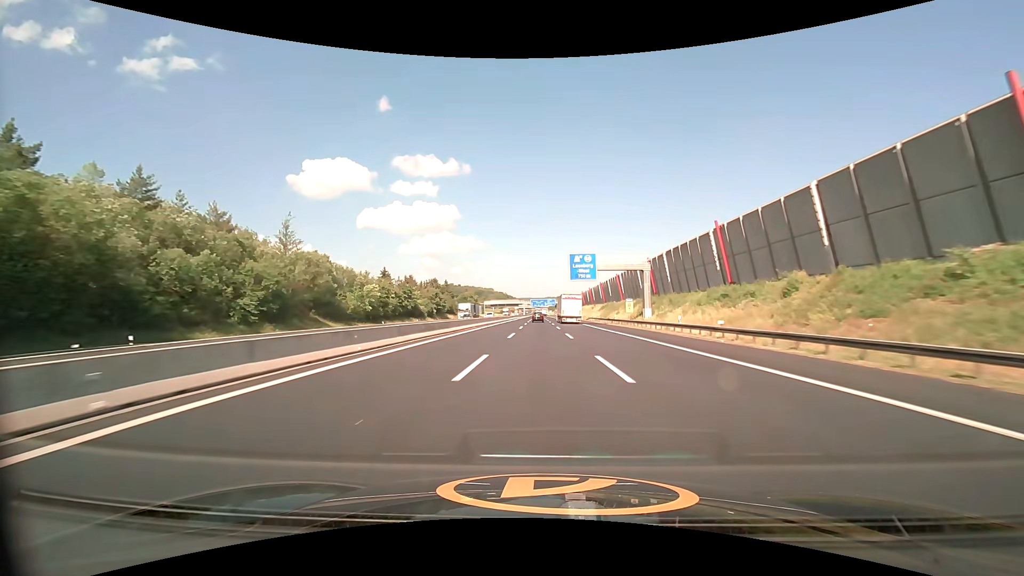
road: motorway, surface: asphalt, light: Day
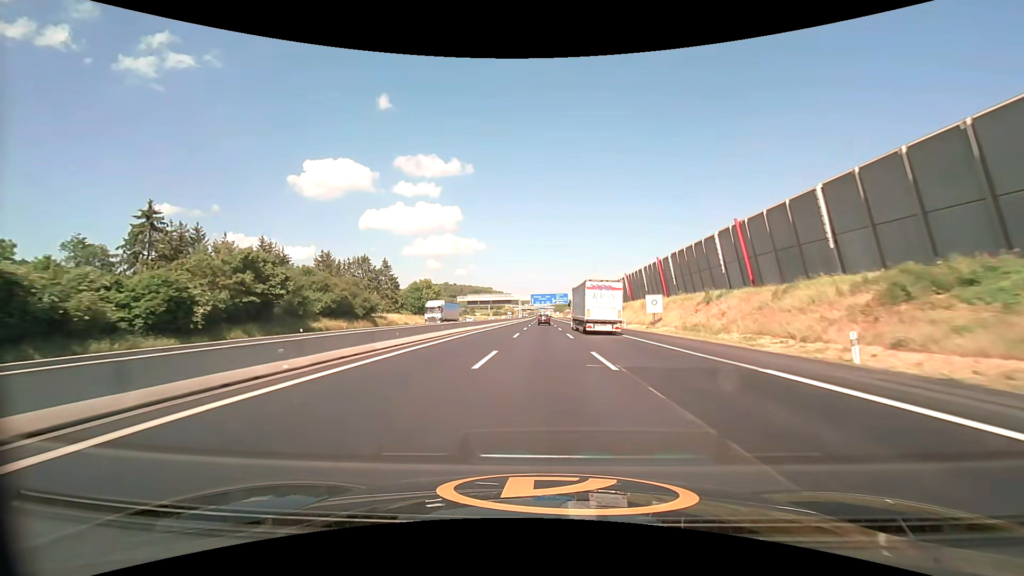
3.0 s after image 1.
(-0.6, +99.6) m; 0°
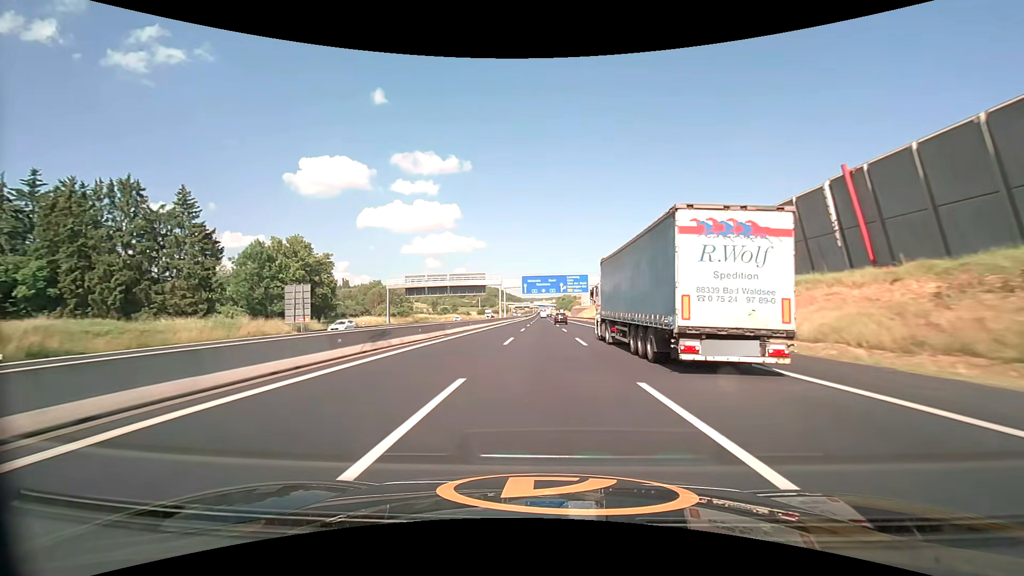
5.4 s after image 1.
(0.0, +80.2) m; 0°
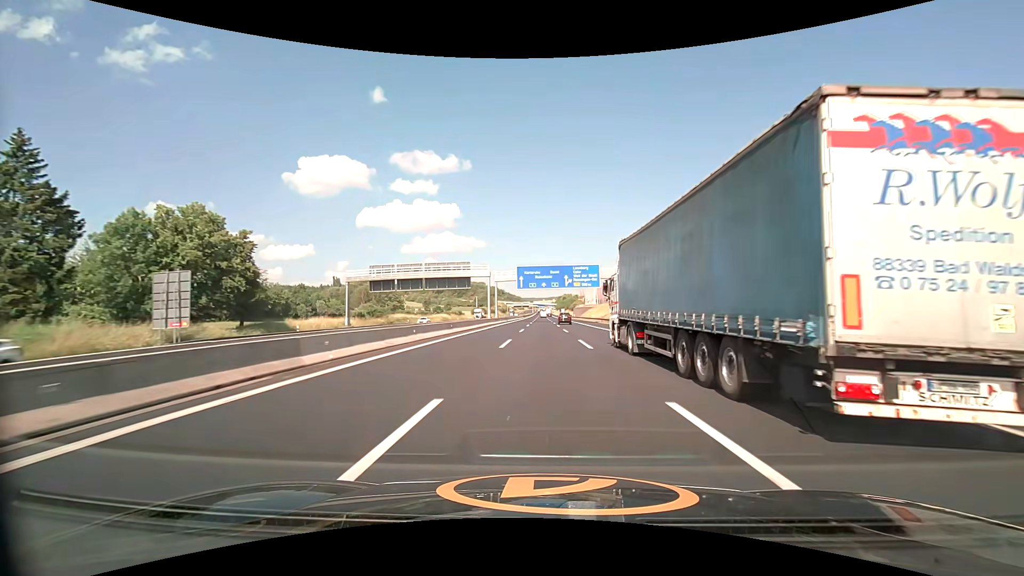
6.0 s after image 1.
(0.0, +20.1) m; 0°
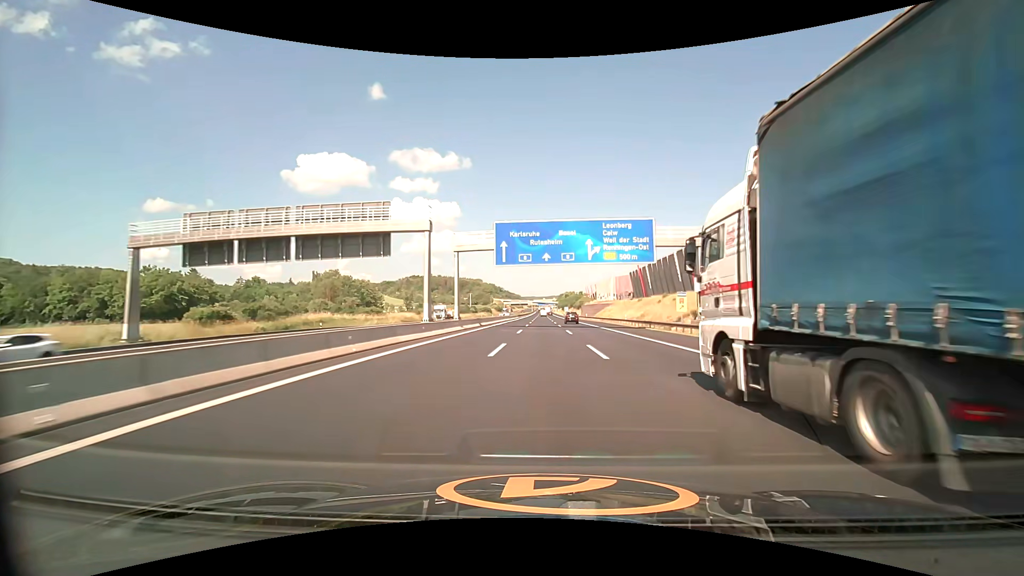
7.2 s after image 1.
(0.0, +40.3) m; 0°
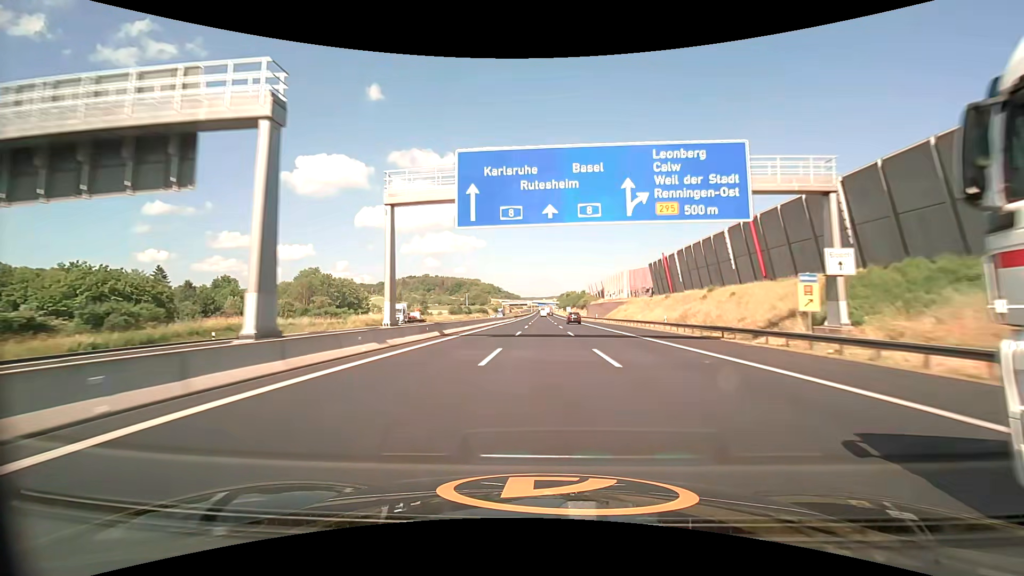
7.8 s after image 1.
(0.0, +20.2) m; 0°
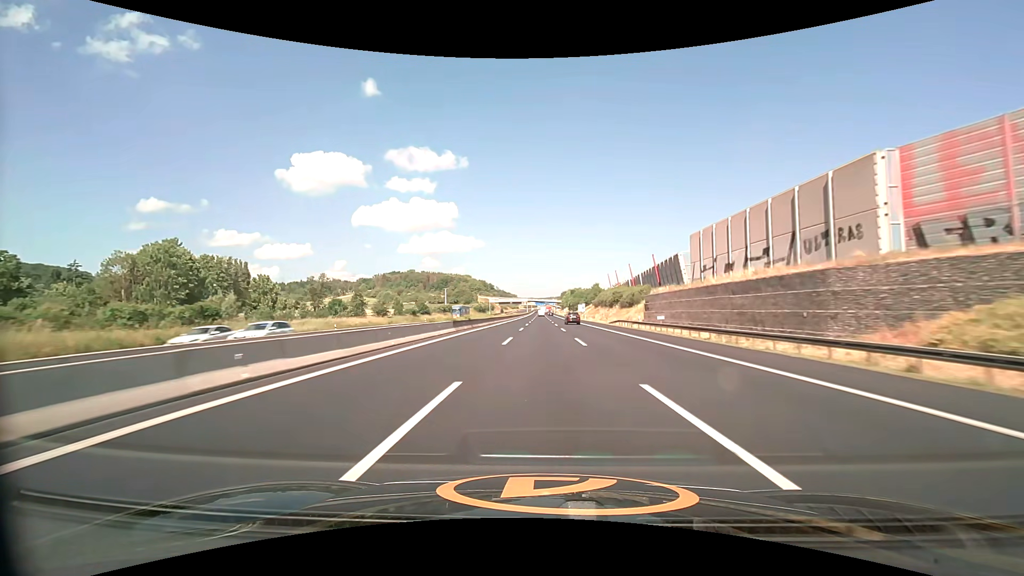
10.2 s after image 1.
(-0.2, +80.9) m; 0°
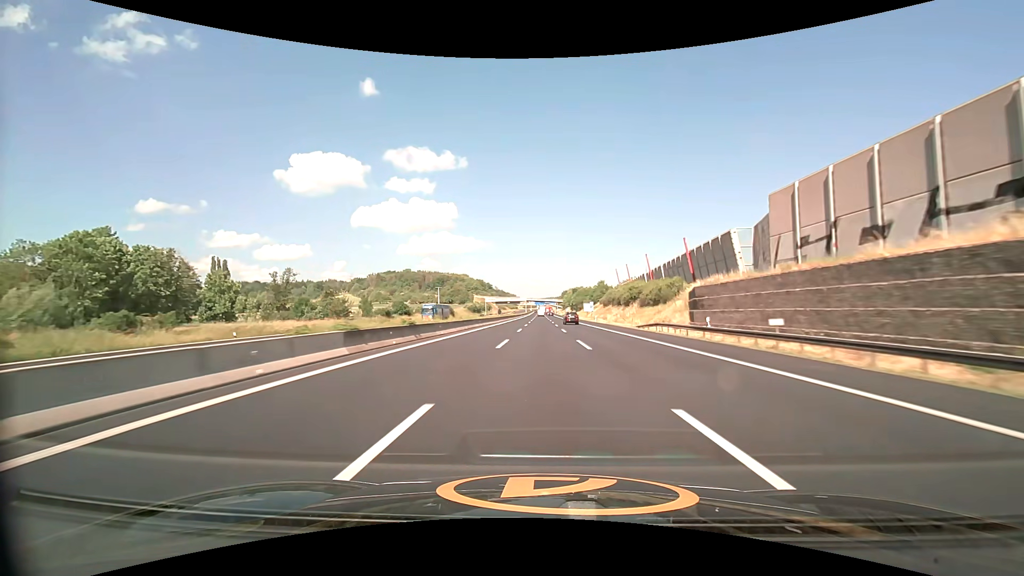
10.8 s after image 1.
(0.0, +20.4) m; 0°
(0, +10) (0, +20) (0, +30) (0, +40) (0, +50) (0, +60) (0, +70) (0, +80) (0, +90) (0, +100) m
